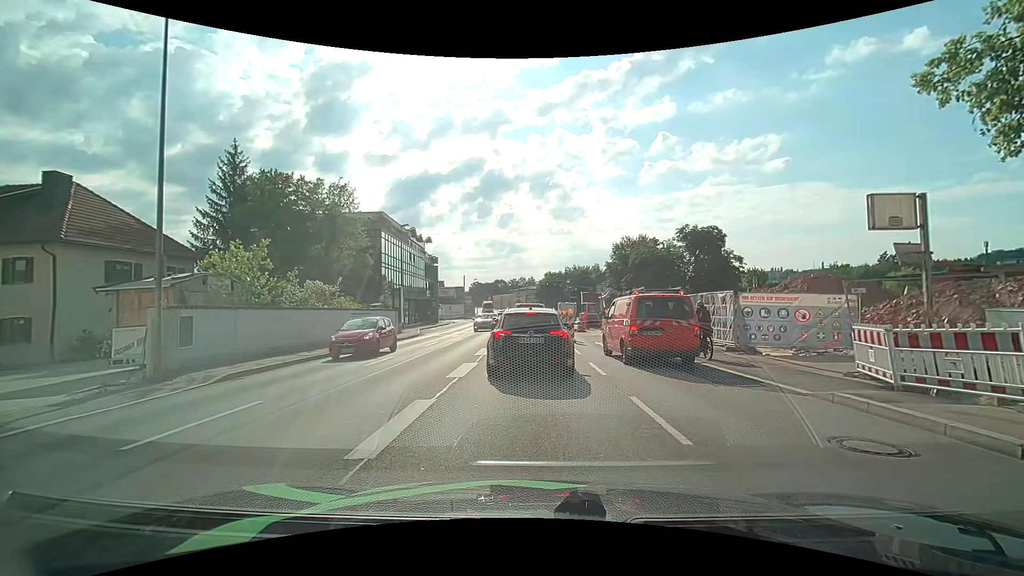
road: primary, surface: asphalt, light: Day
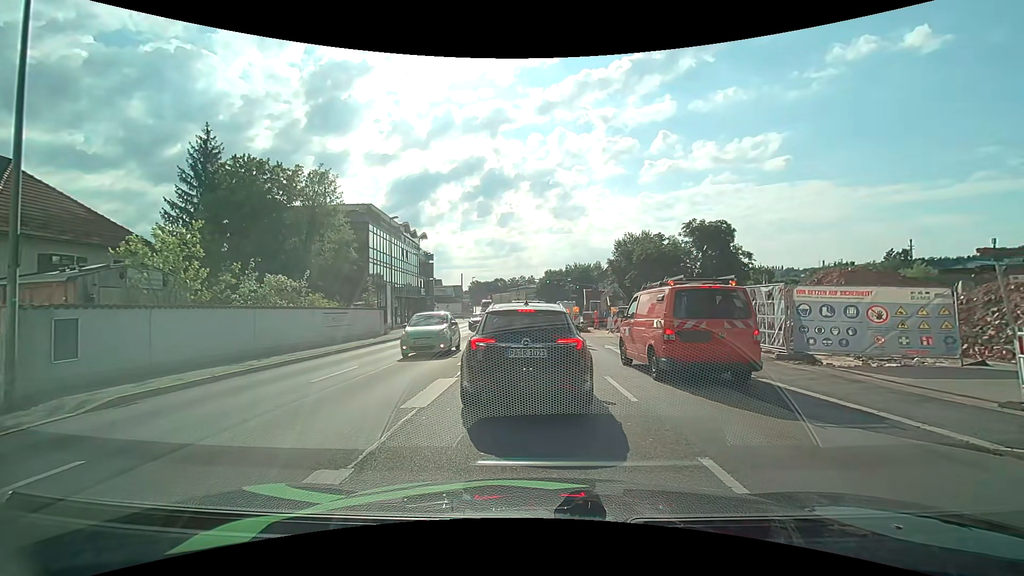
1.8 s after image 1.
(0.0, +3.3) m; -2°
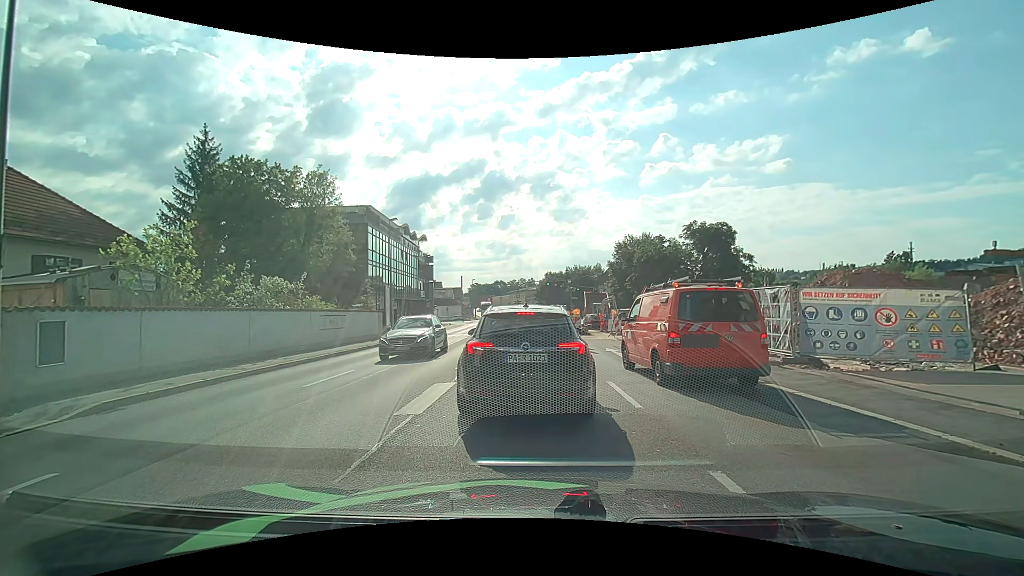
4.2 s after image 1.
(0.0, +0.3) m; 0°
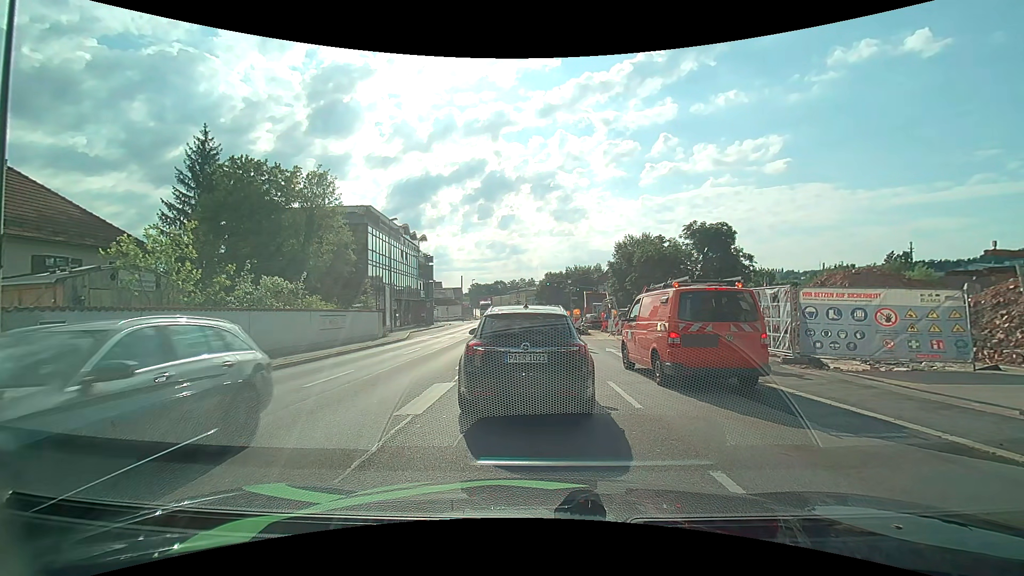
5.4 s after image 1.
(0.0, 0.0) m; 0°
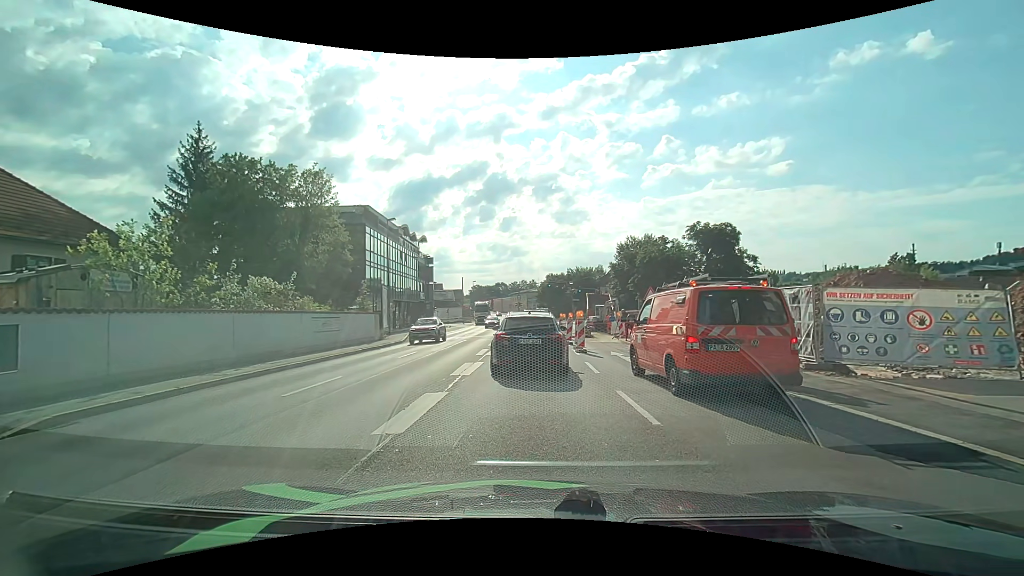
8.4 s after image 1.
(0.0, +1.1) m; 0°
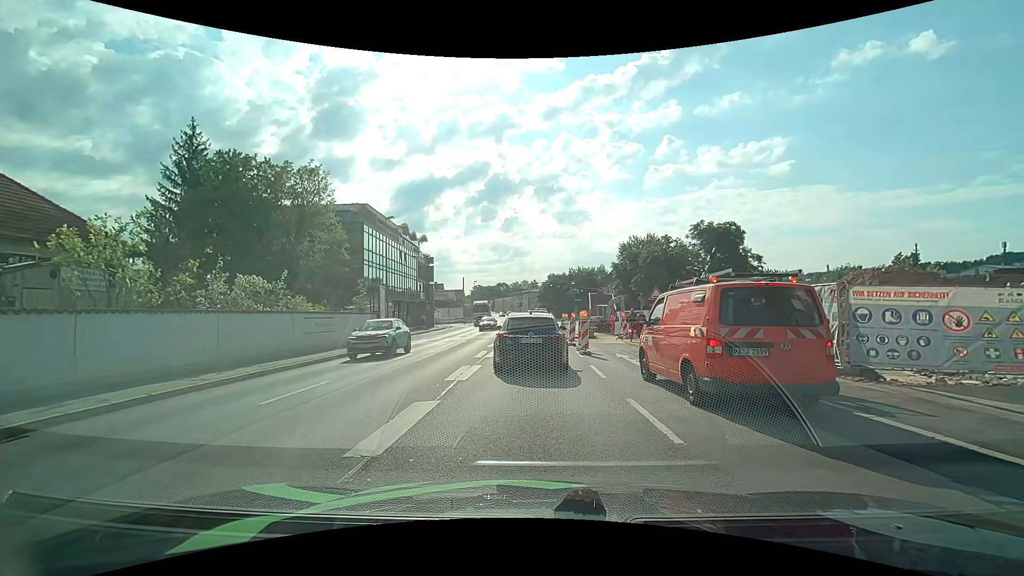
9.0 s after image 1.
(0.0, +1.0) m; +2°
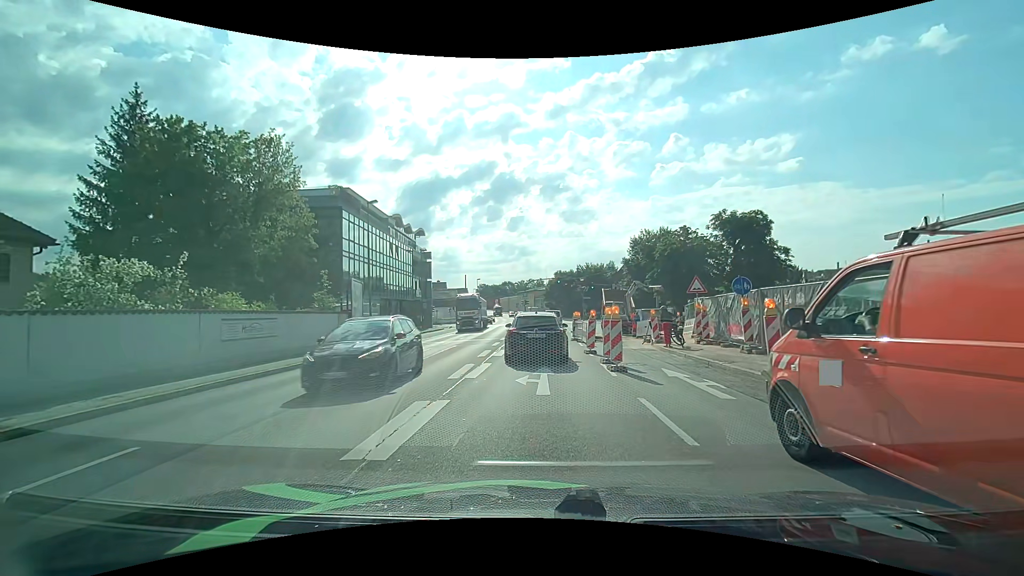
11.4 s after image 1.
(0.0, +6.3) m; -1°
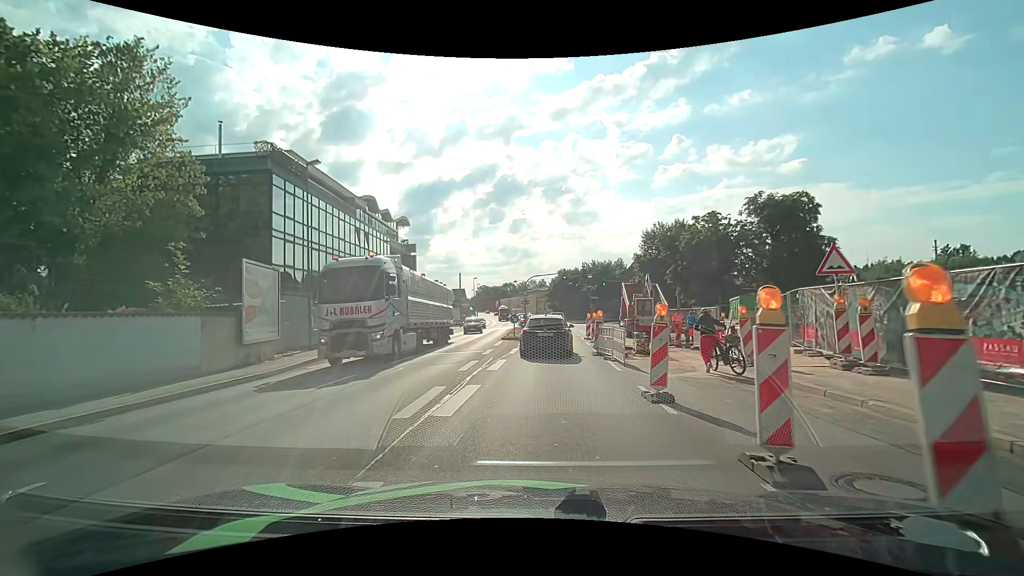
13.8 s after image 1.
(-0.1, +10.4) m; -1°
(0, +10) (0, +20) (+1, +30) (+1, +40) (+2, +50) (+2, +60) (+2, +70) (+1, +80) (+1, +90) (0, +100) m
